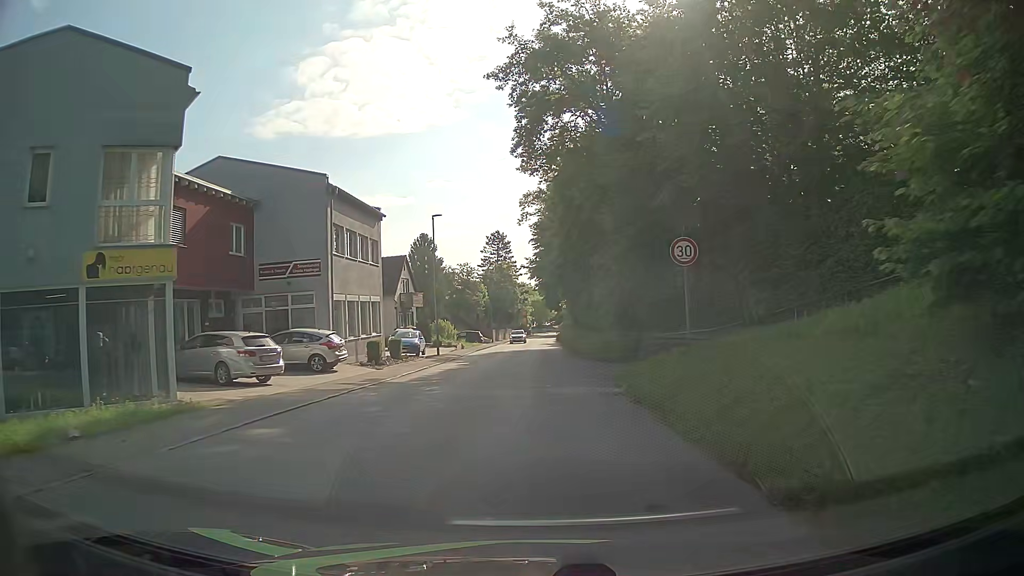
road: tertiary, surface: asphalt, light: Day
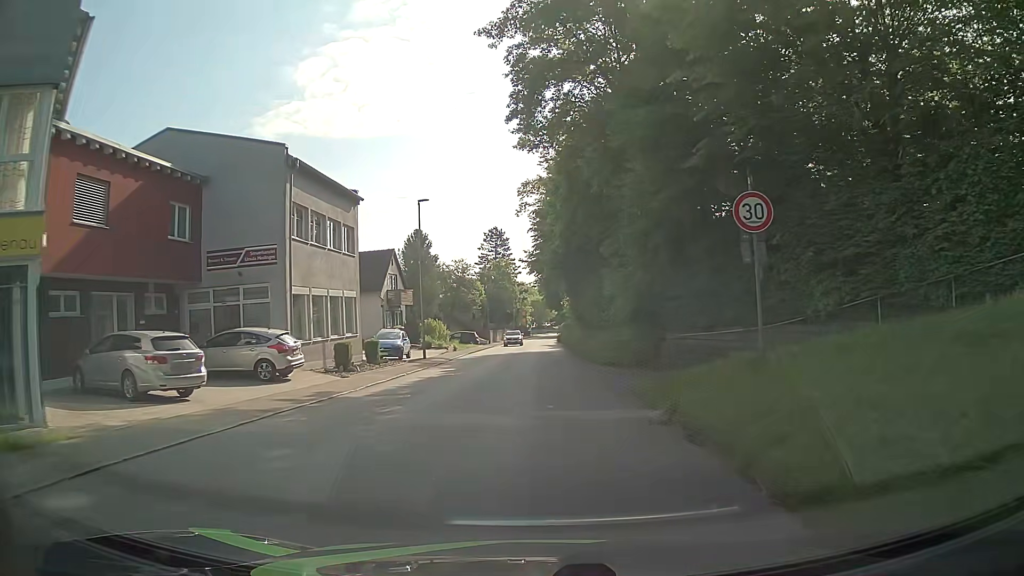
(0.0, +4.8) m; -1°
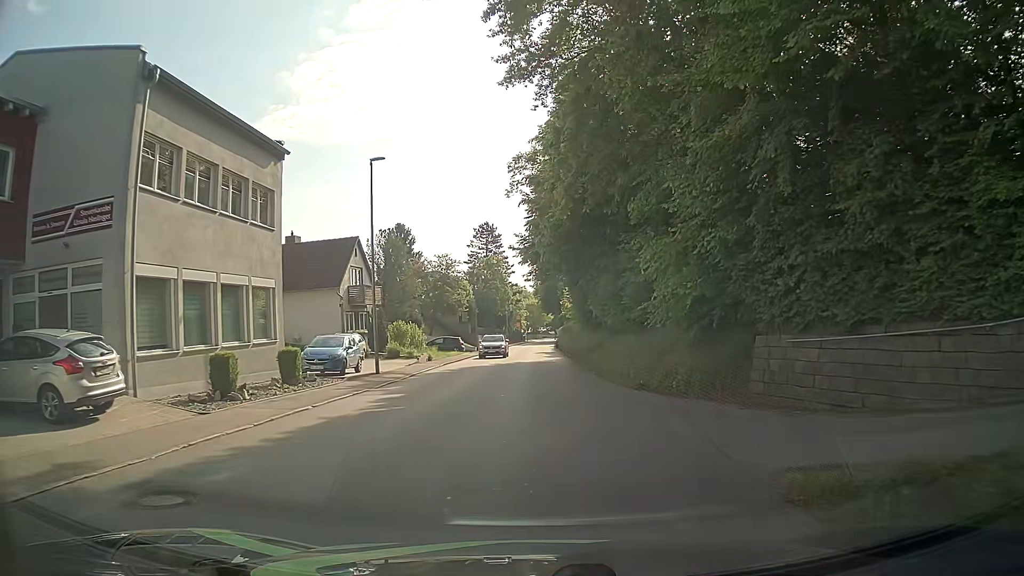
(+0.2, +9.6) m; +1°
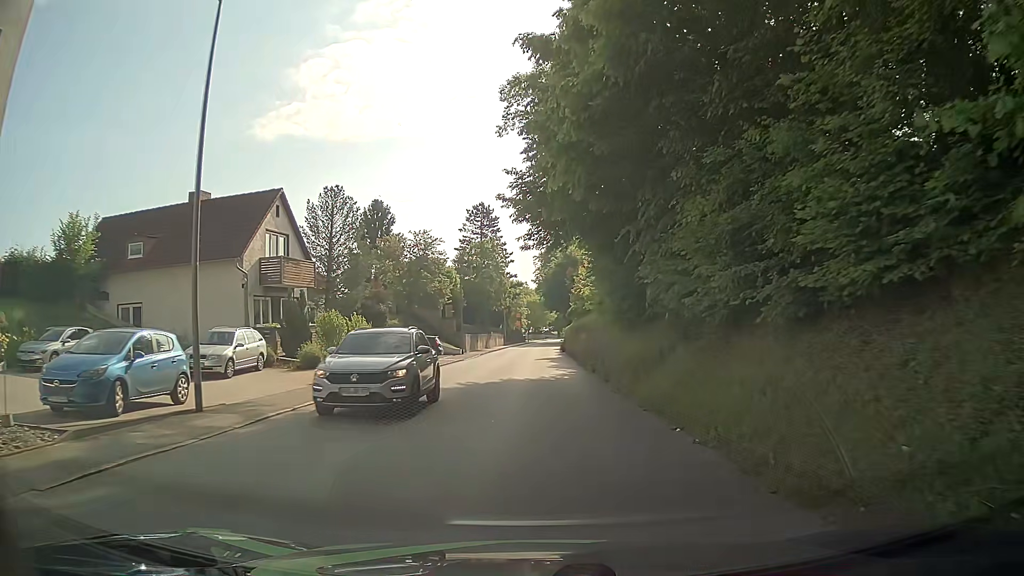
(+0.1, +14.3) m; 0°
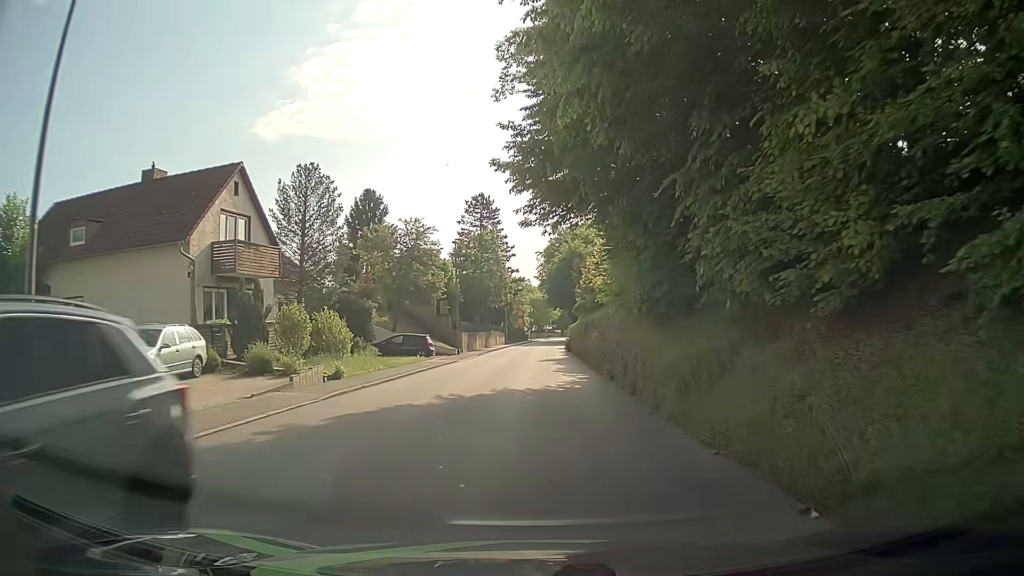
(0.0, +4.8) m; 0°
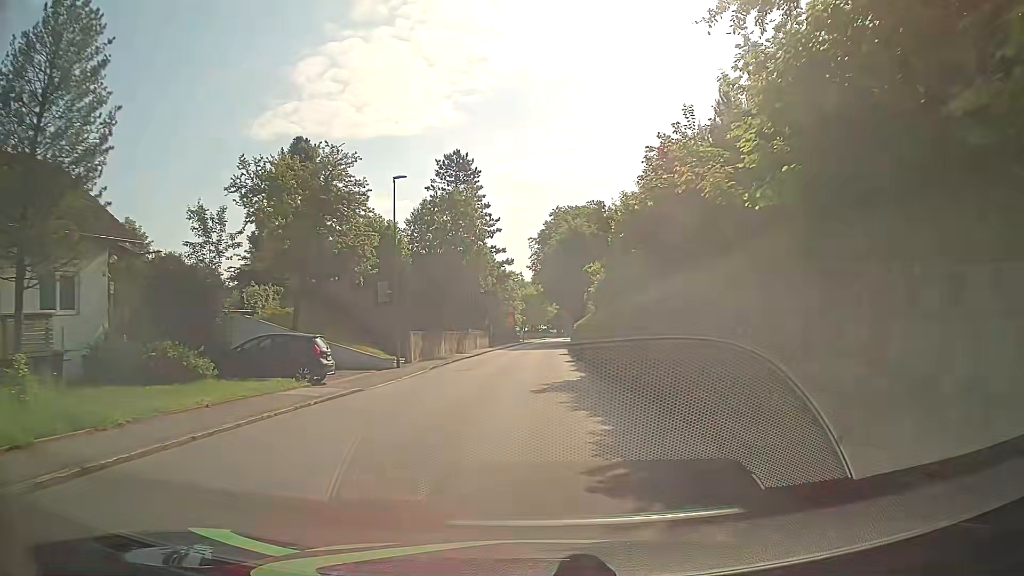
(-0.2, +19.2) m; +1°
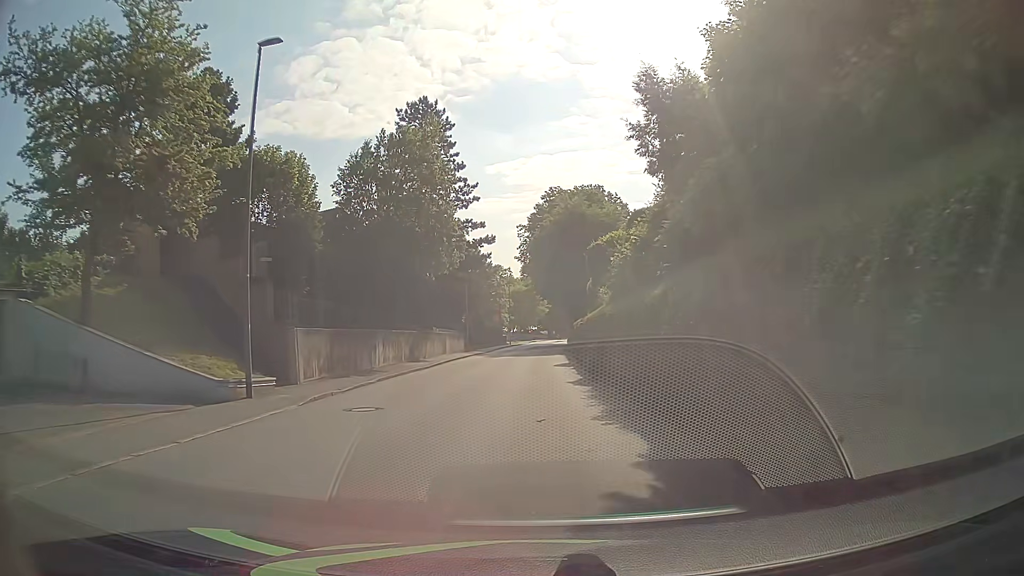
(0.0, +14.5) m; 0°
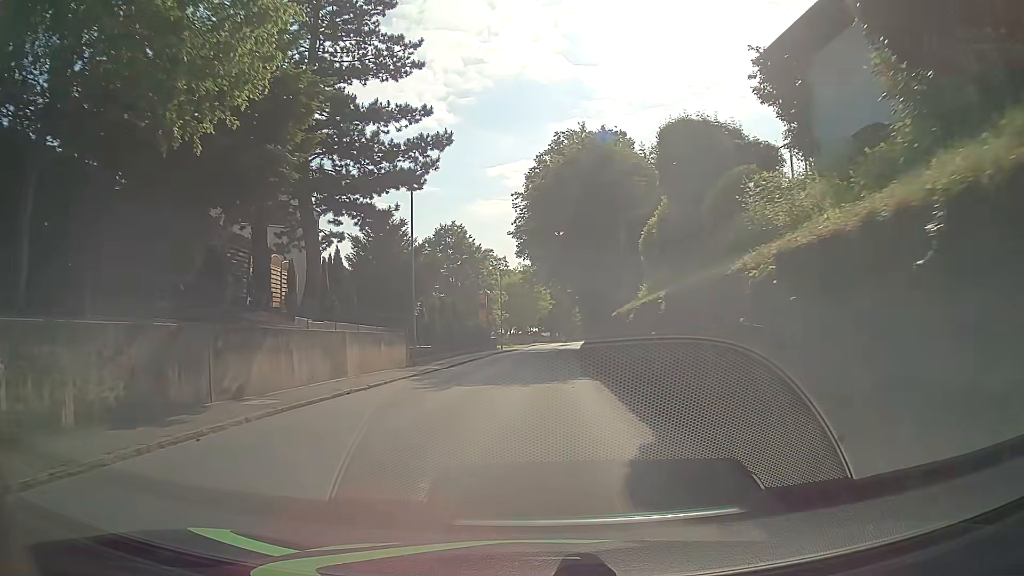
(+0.3, +24.0) m; 0°
(0, +10) (0, +20) (+1, +30) (+1, +40) (+2, +50) (+2, +60) (+3, +70) (+4, +80) (+6, +90) (+7, +100) m
